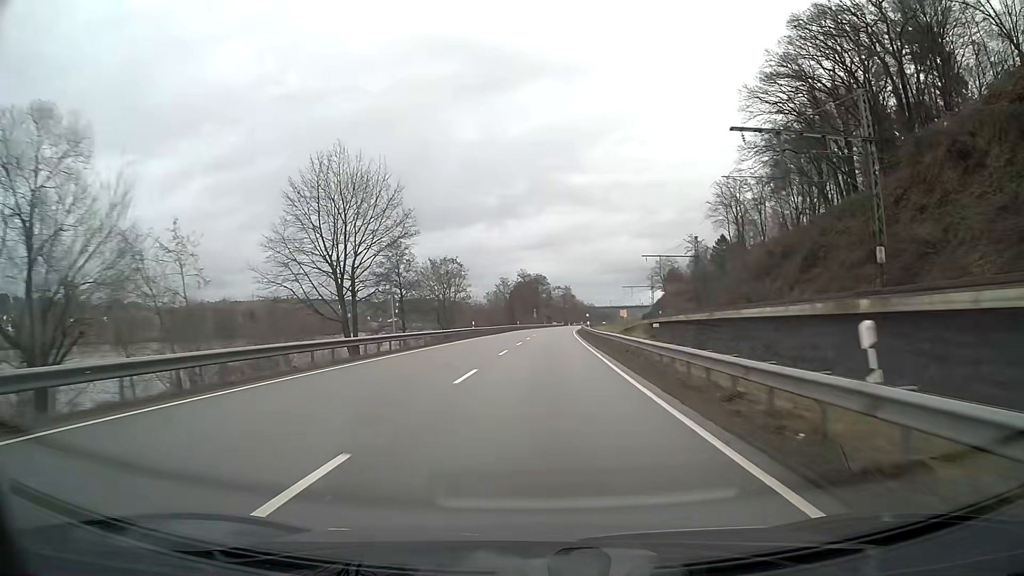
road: primary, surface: asphalt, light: Day
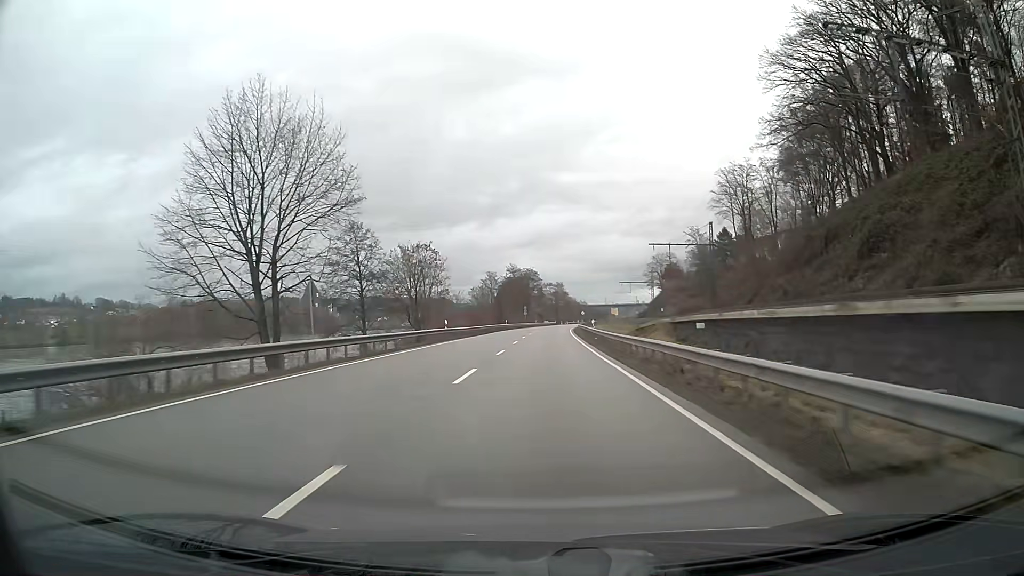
(+0.1, +12.5) m; +1°
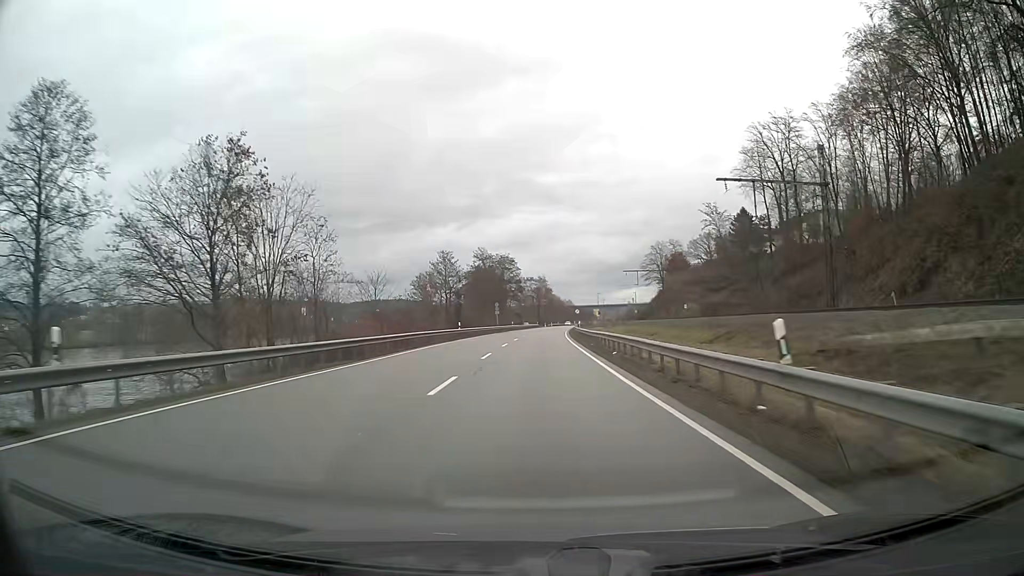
(+0.7, +37.5) m; +2°
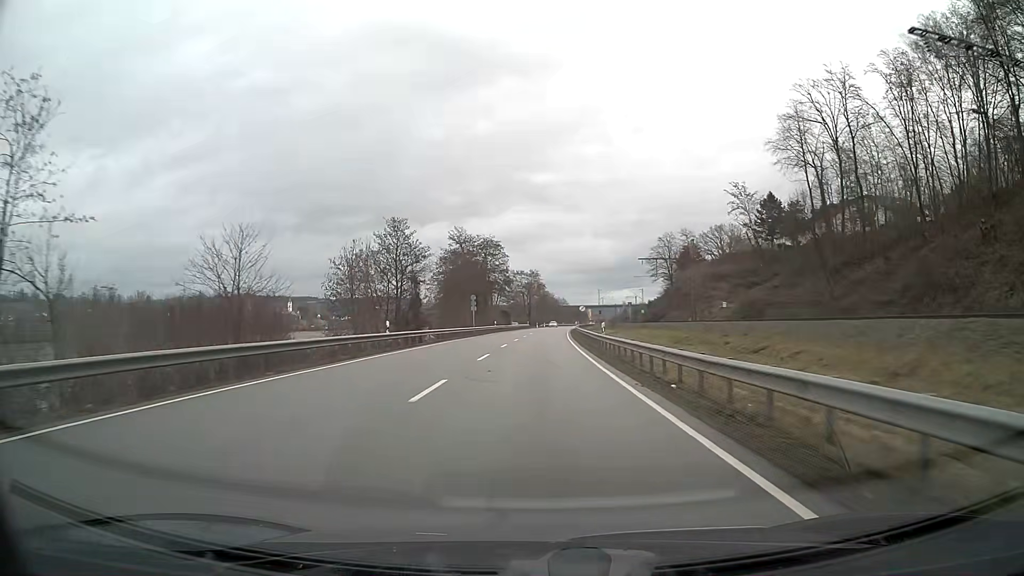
(+0.1, +25.0) m; +1°
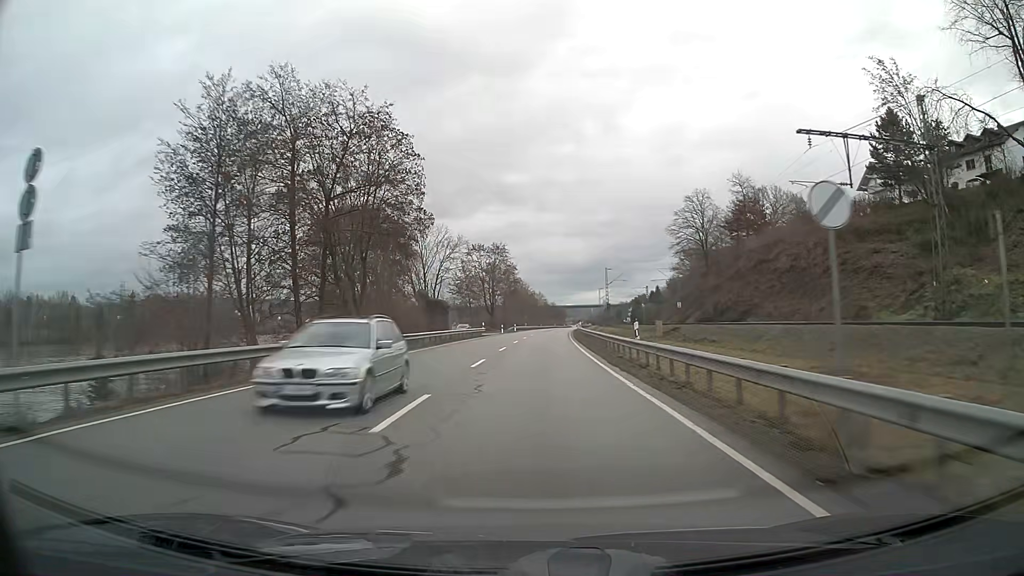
(+1.2, +62.7) m; +2°
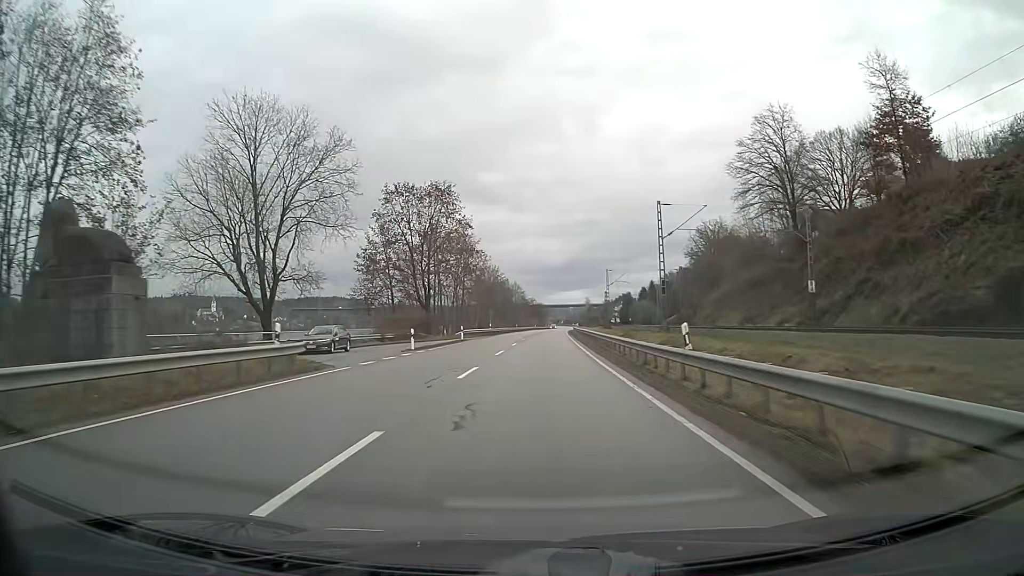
(+0.8, +51.9) m; +2°
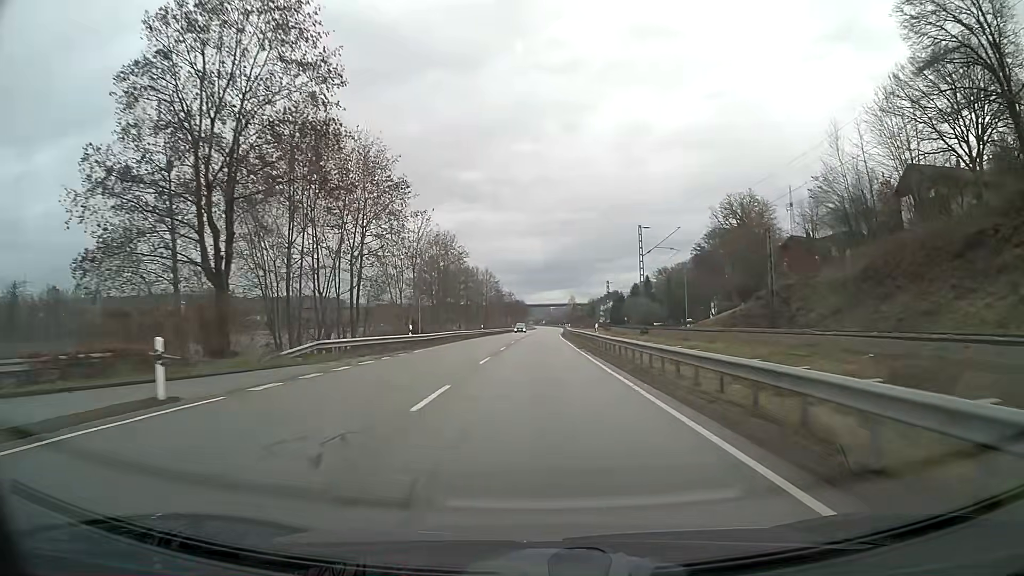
(+0.6, +41.7) m; +2°
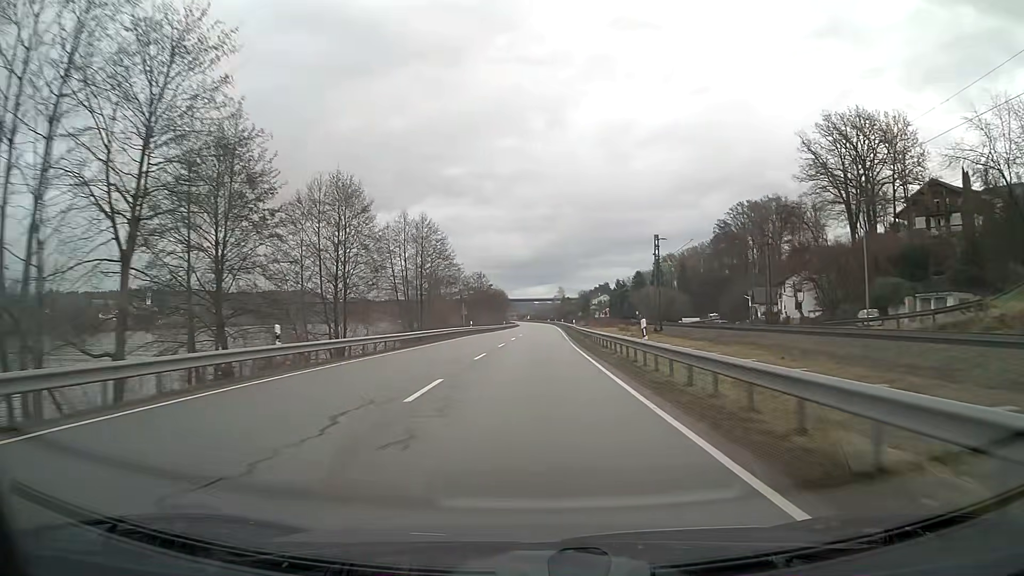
(+0.7, +59.1) m; +1°
(0, +10) (0, +20) (0, +30) (0, +40) (0, +50) (+1, +60) (+1, +70) (+1, +80) (+1, +90) (+2, +100) m
